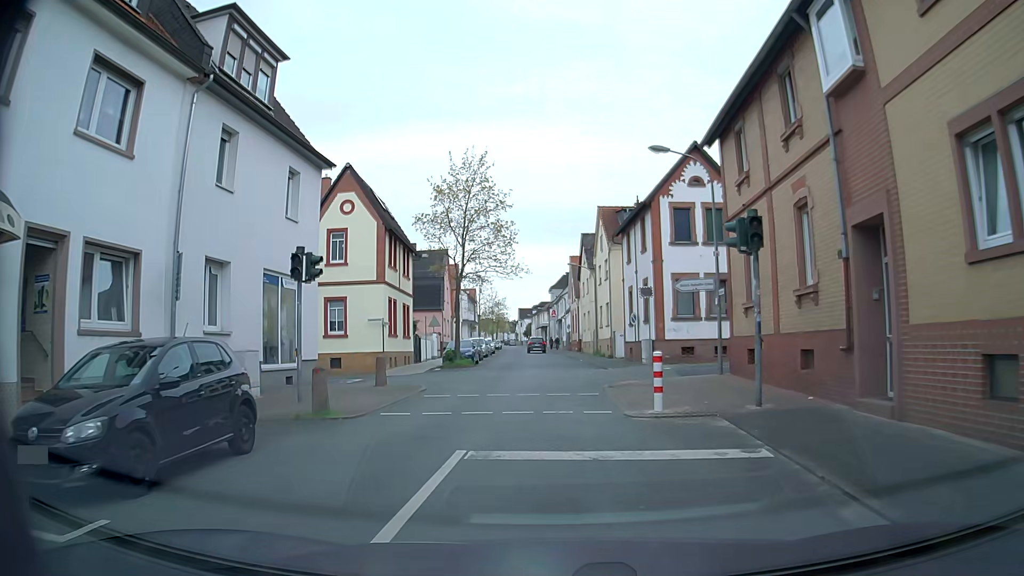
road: residential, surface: asphalt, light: Day
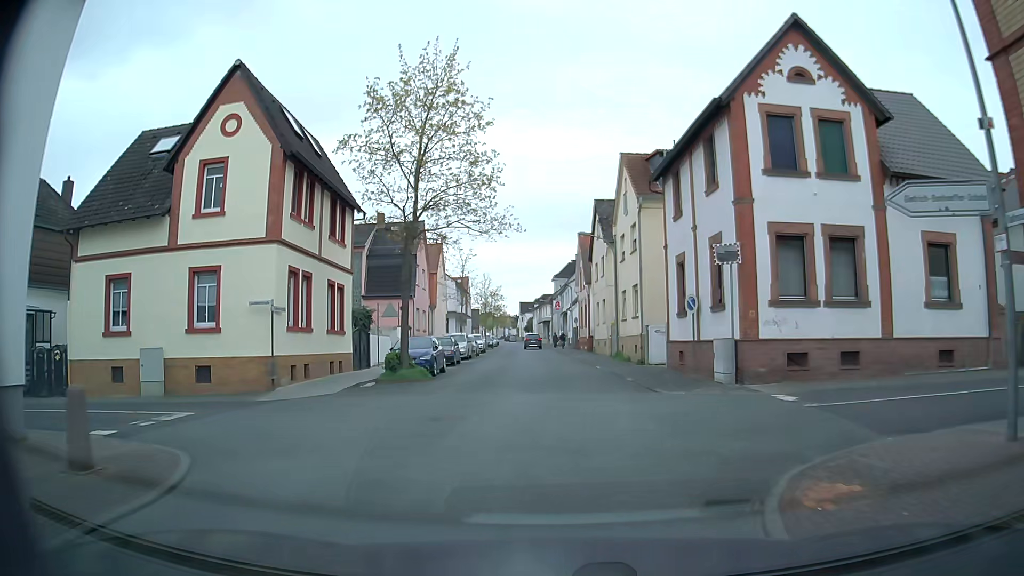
(-0.4, +13.2) m; -2°
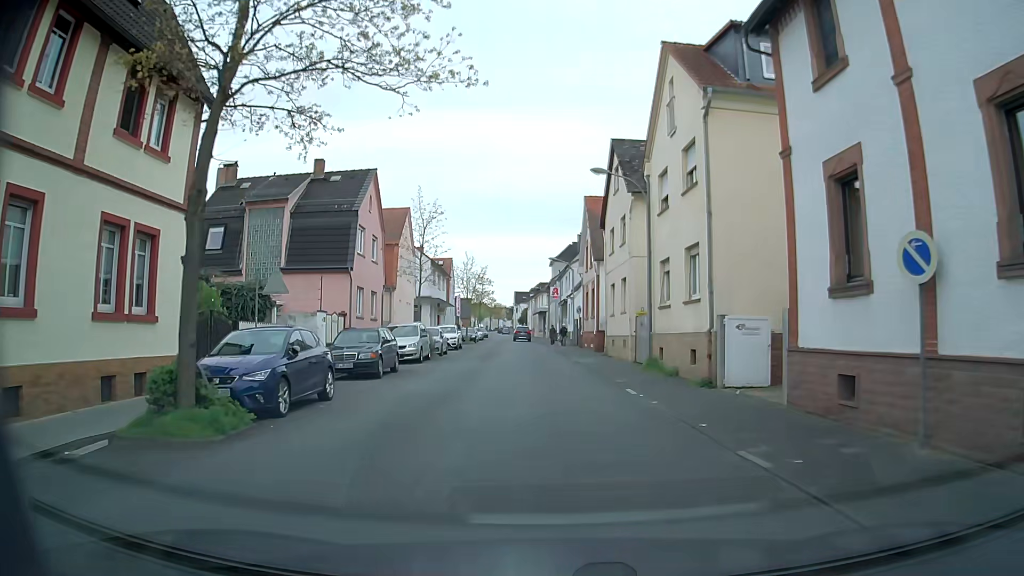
(+0.2, +13.3) m; +1°
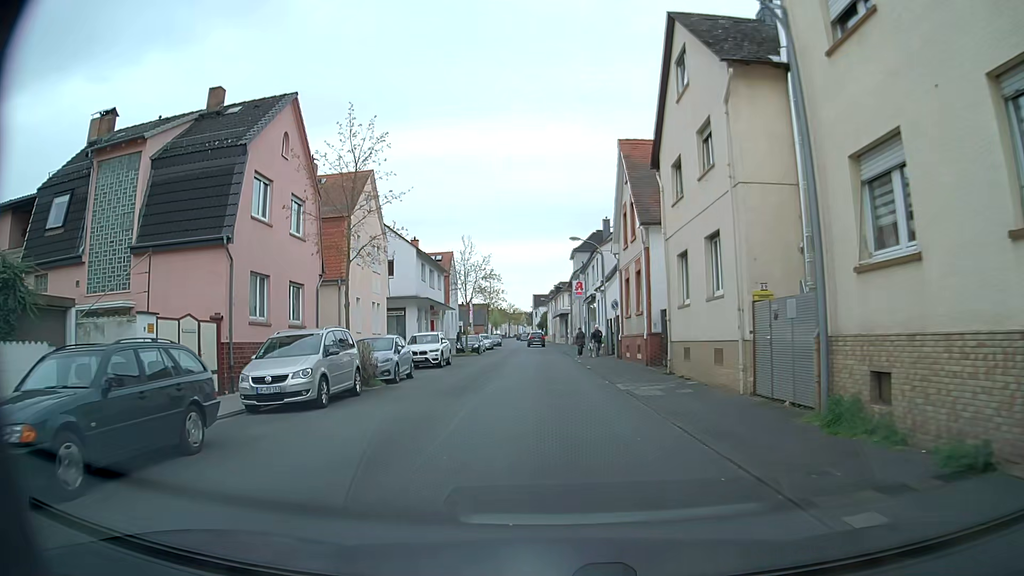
(-0.2, +13.7) m; -3°
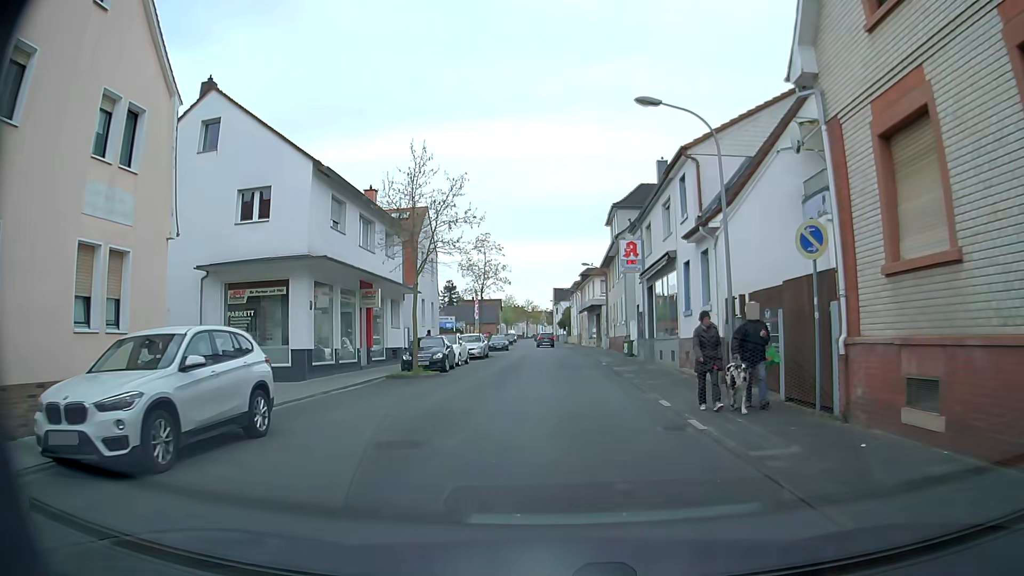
(-0.4, +23.5) m; -1°
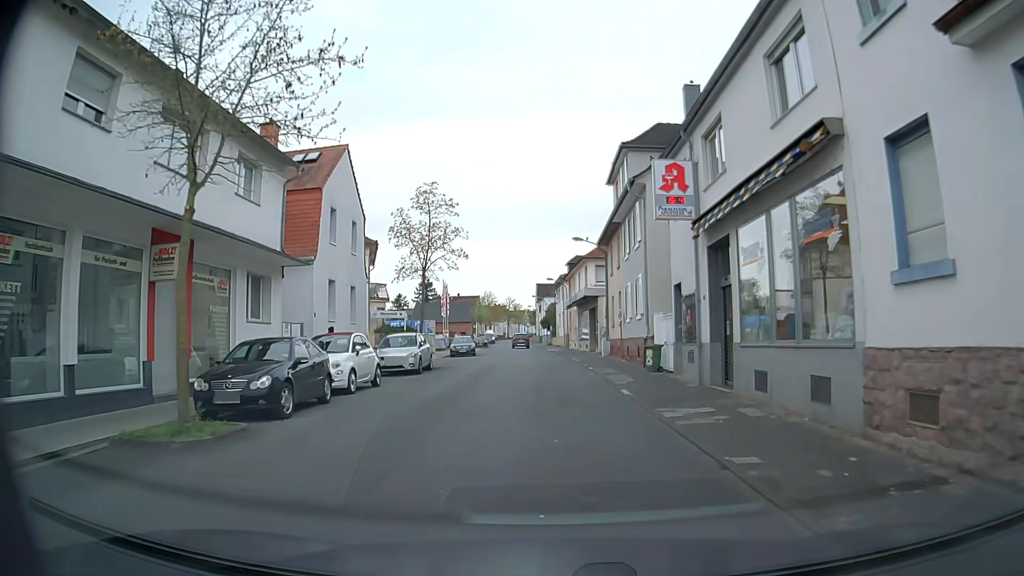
(+0.1, +14.5) m; +1°
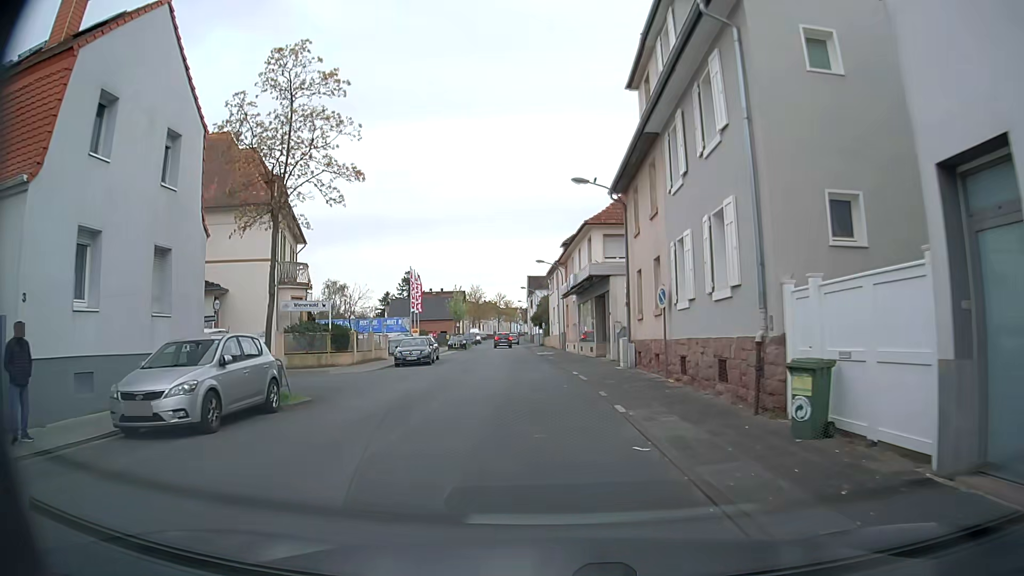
(+0.3, +14.8) m; -1°
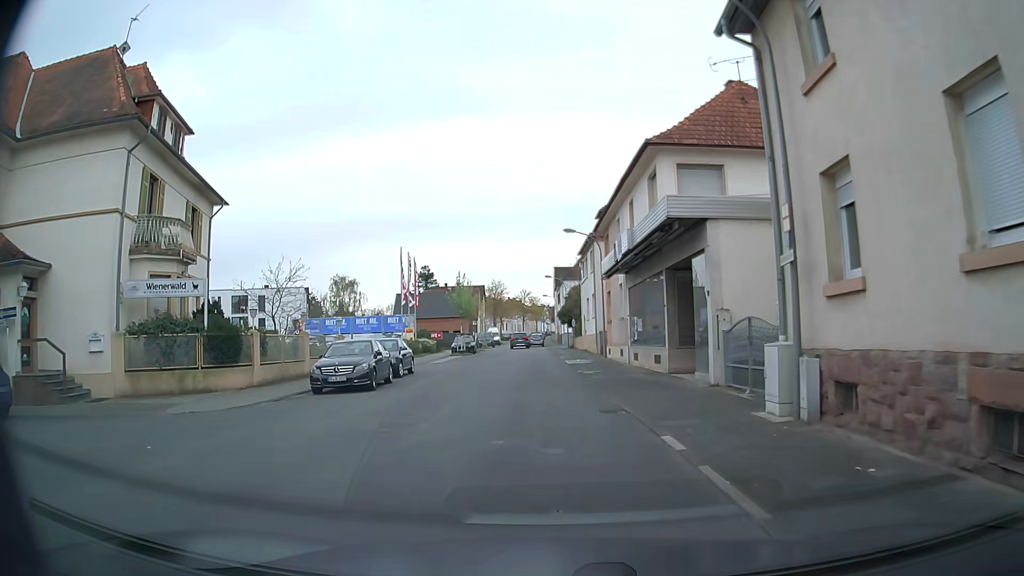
(0.0, +14.7) m; 0°
